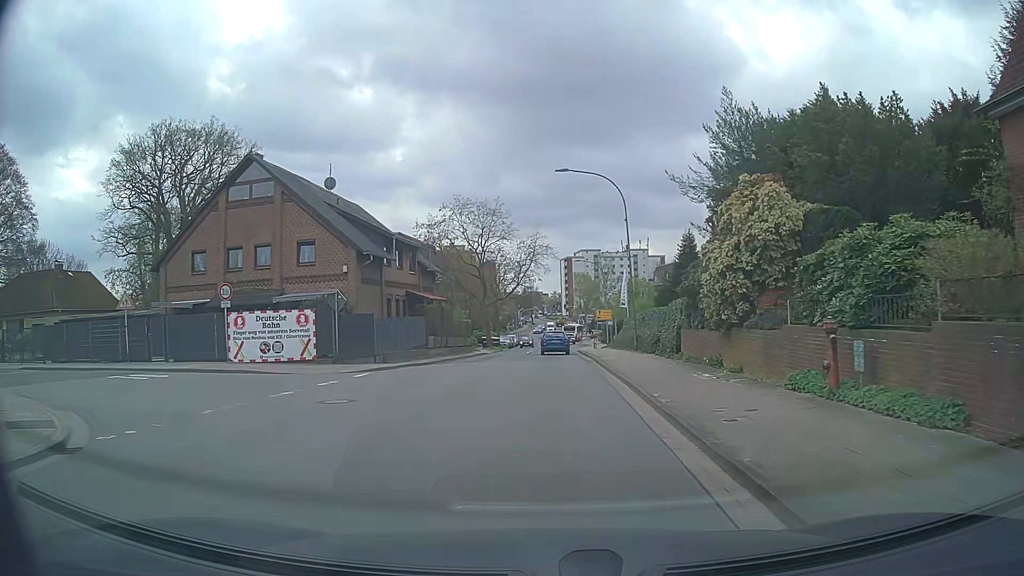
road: tertiary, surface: asphalt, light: Day
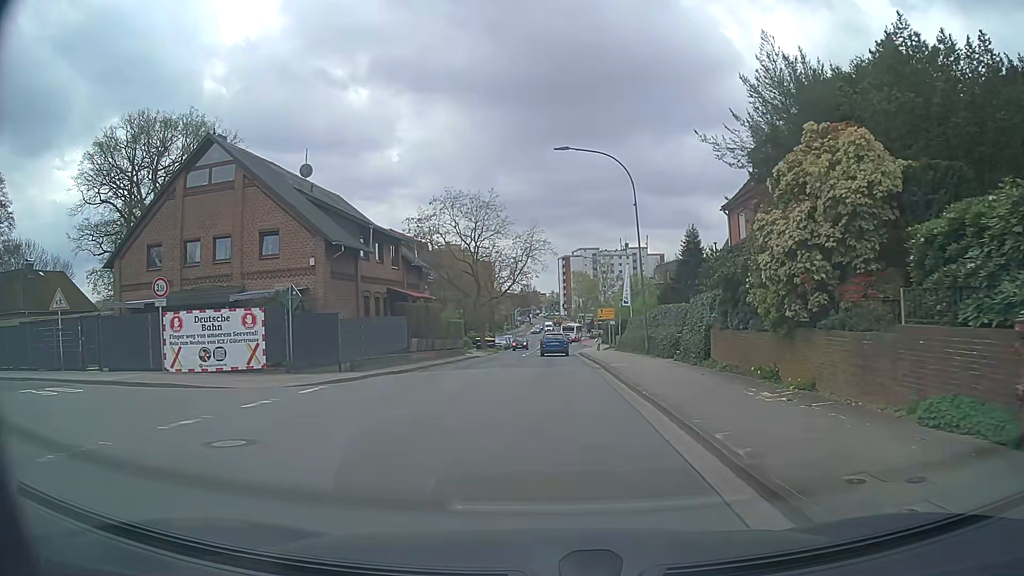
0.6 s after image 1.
(0.0, +4.5) m; +1°
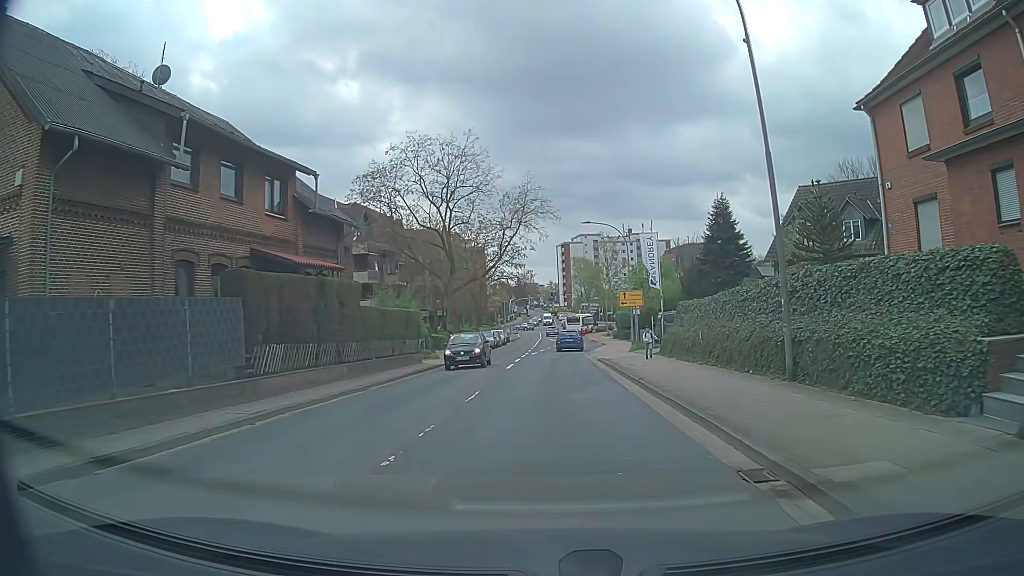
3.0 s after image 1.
(-0.1, +17.9) m; 0°
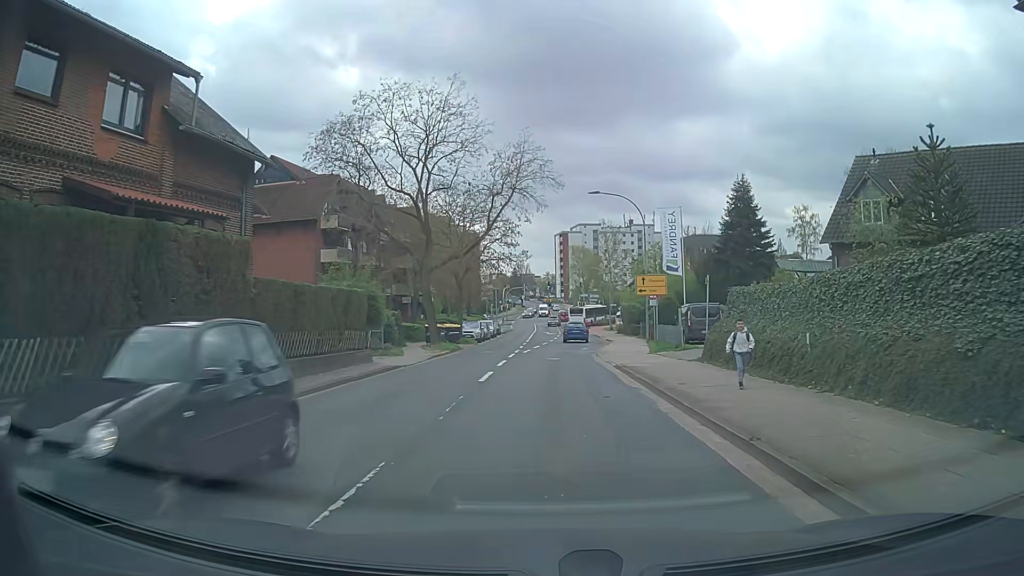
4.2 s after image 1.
(0.0, +9.1) m; +1°
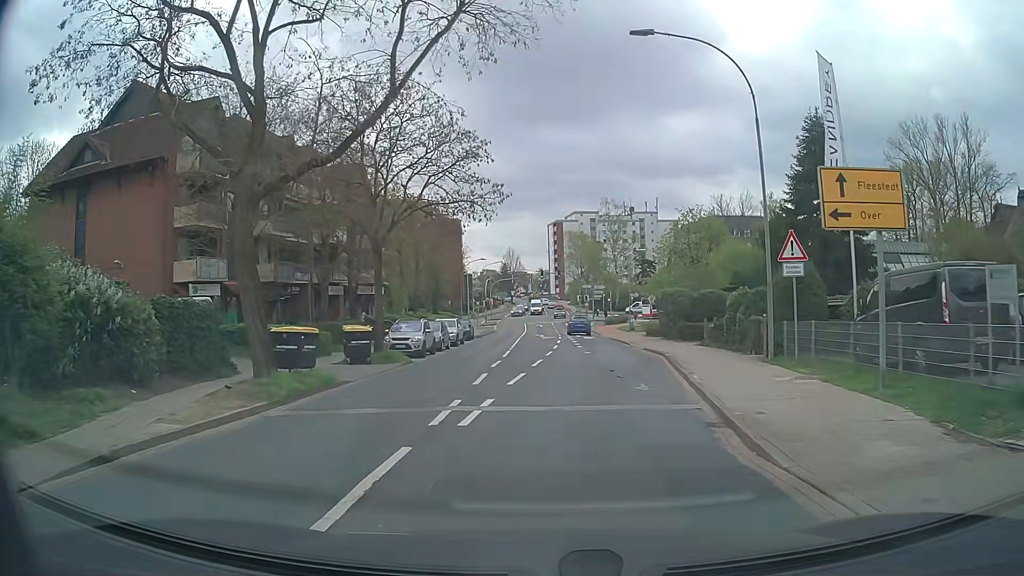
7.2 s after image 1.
(-0.1, +22.9) m; 0°
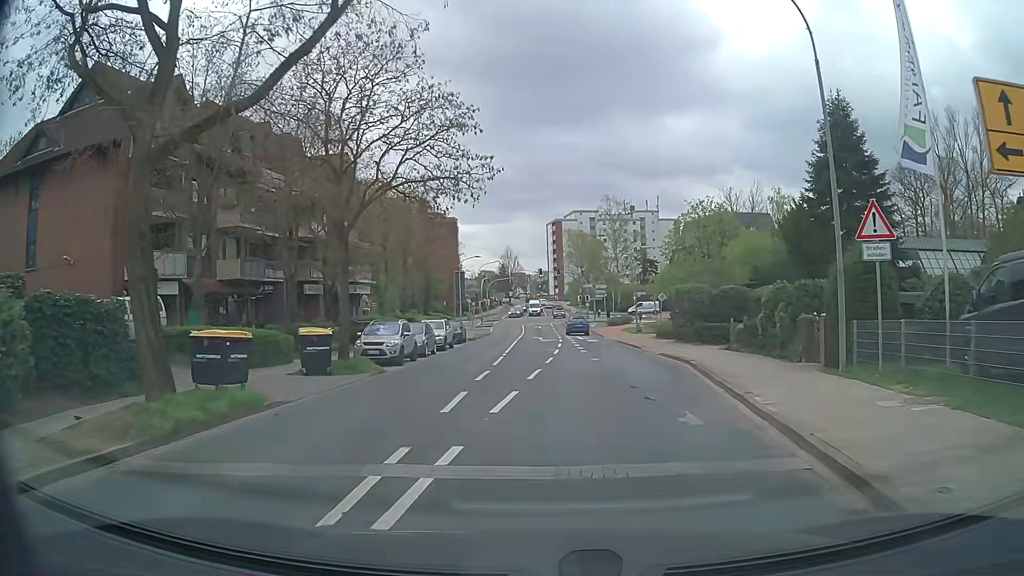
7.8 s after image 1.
(0.0, +4.6) m; +1°
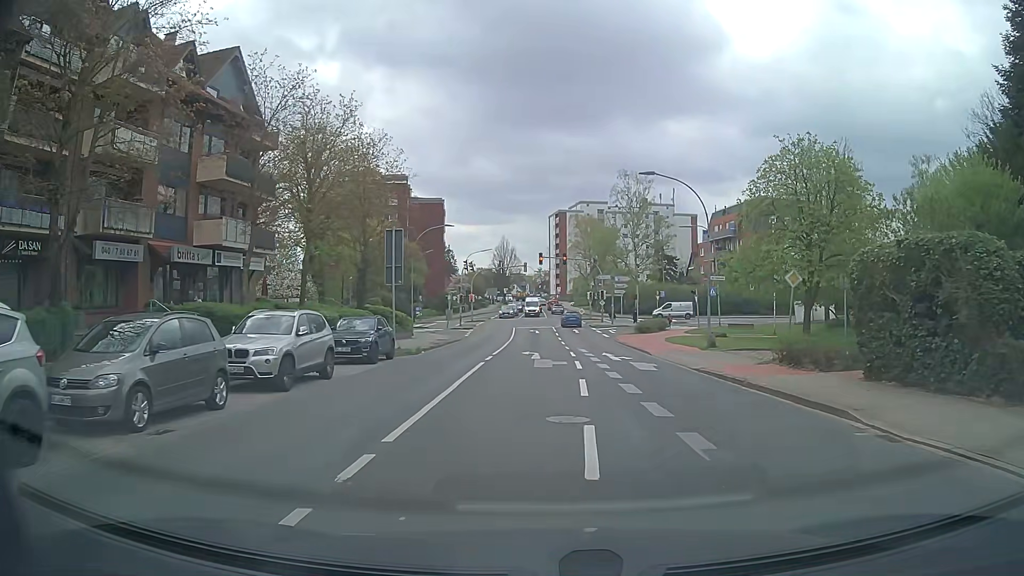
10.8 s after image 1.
(-0.4, +22.6) m; -1°
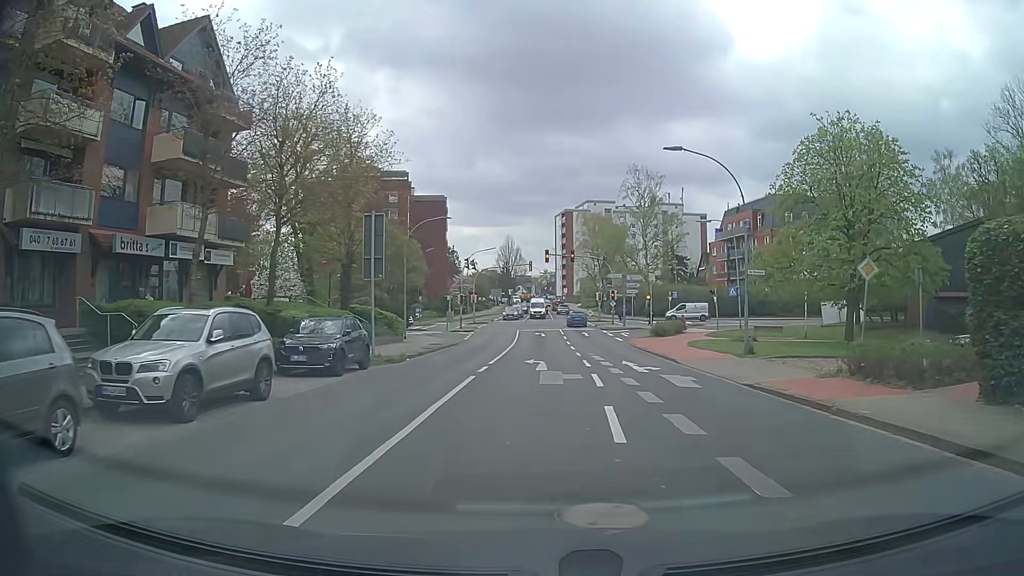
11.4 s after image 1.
(0.0, +4.5) m; +1°
